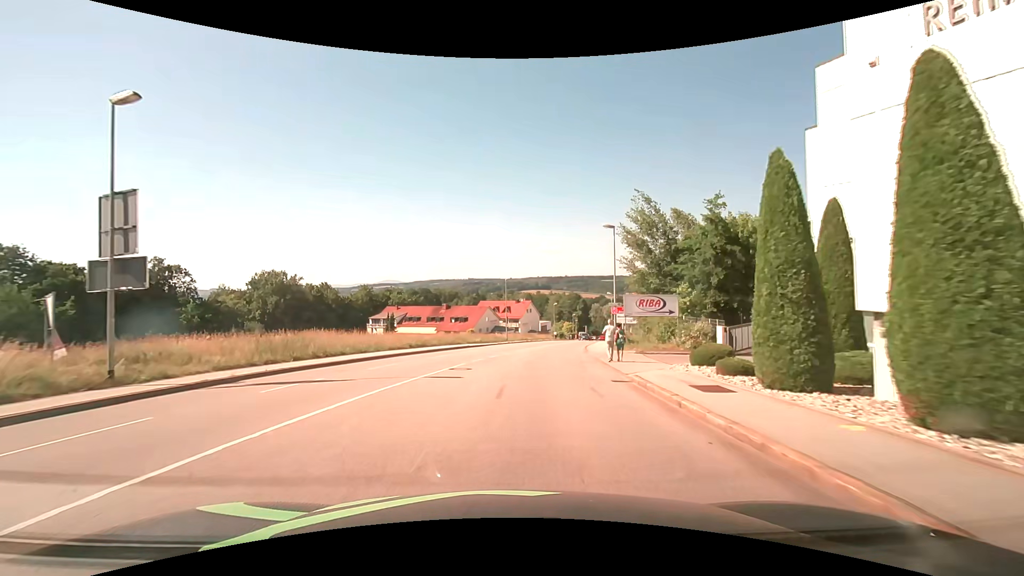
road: tertiary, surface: asphalt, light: Day
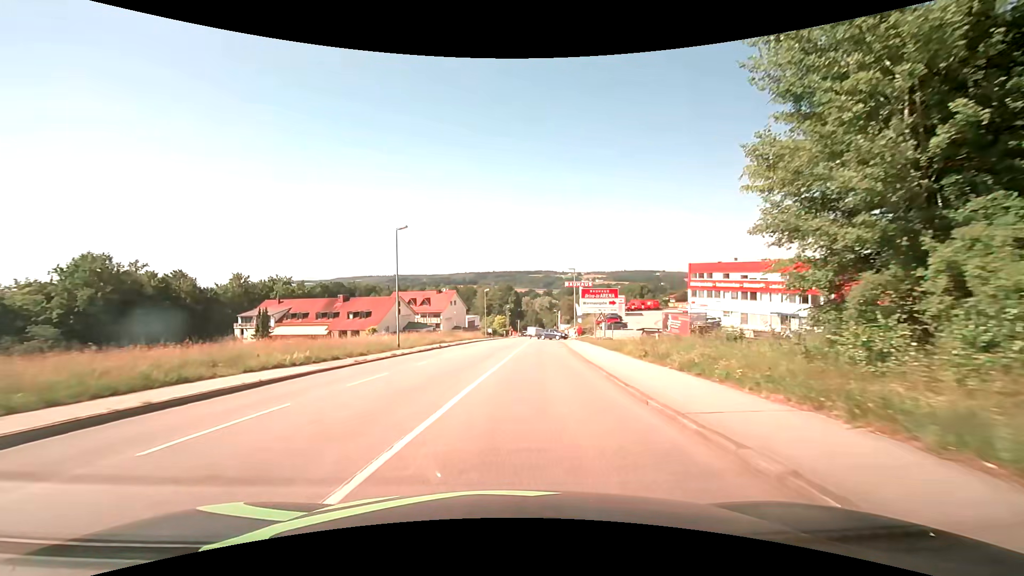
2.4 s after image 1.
(+2.2, +30.4) m; +8°
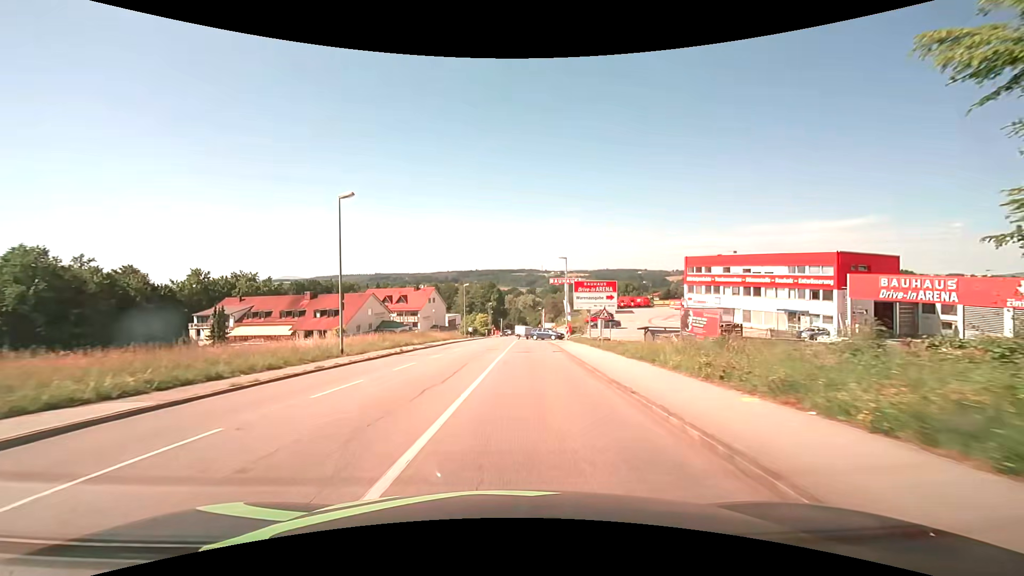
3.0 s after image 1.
(+0.2, +7.8) m; +2°
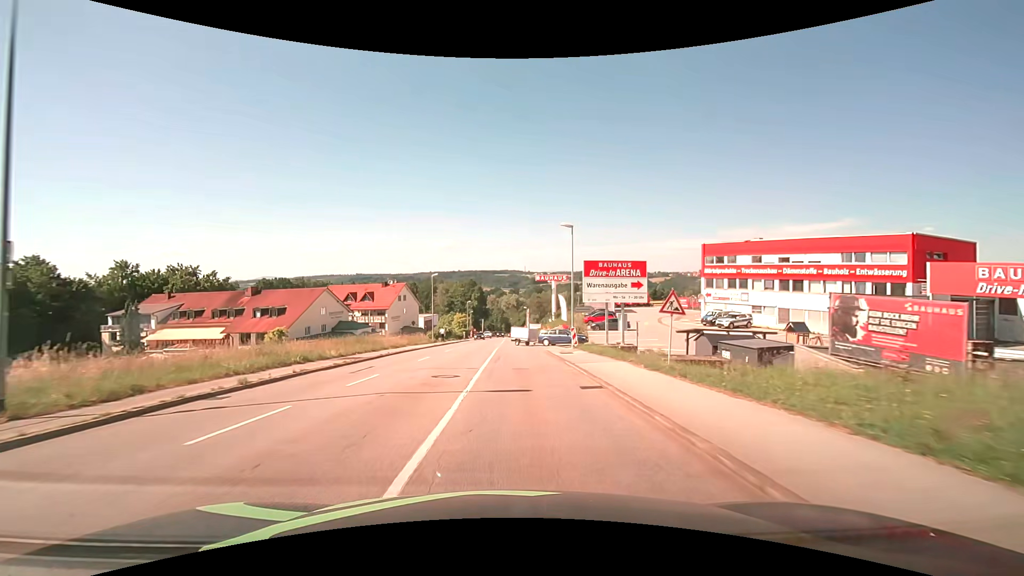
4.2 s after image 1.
(+0.4, +15.6) m; +2°
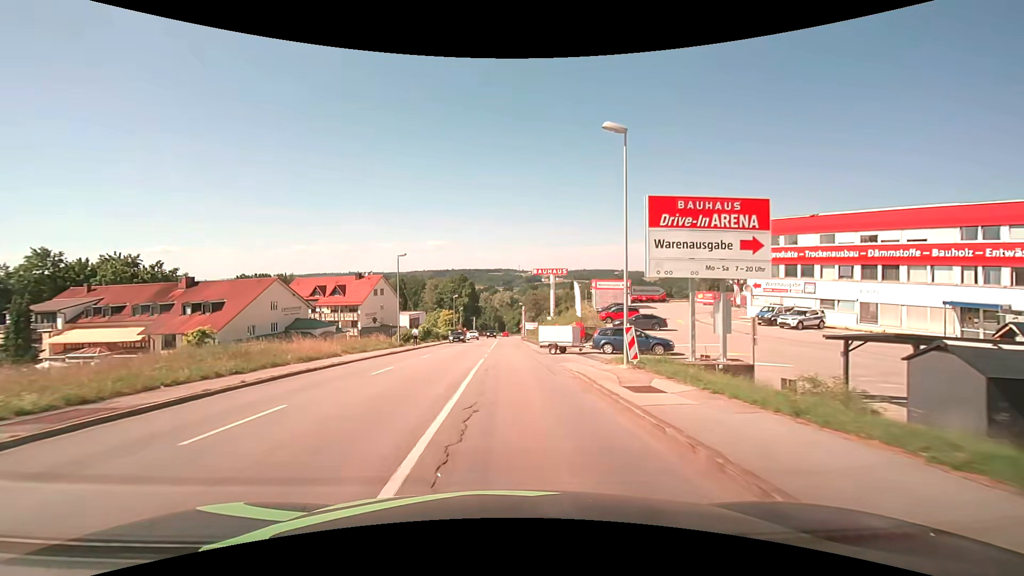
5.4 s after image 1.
(+0.1, +15.6) m; +1°
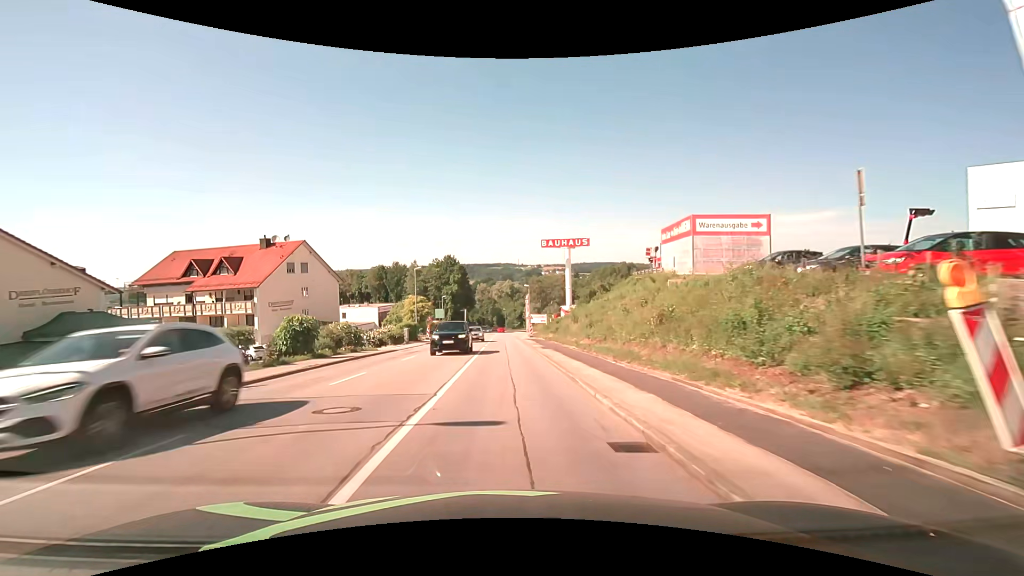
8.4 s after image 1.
(+0.1, +38.3) m; 0°
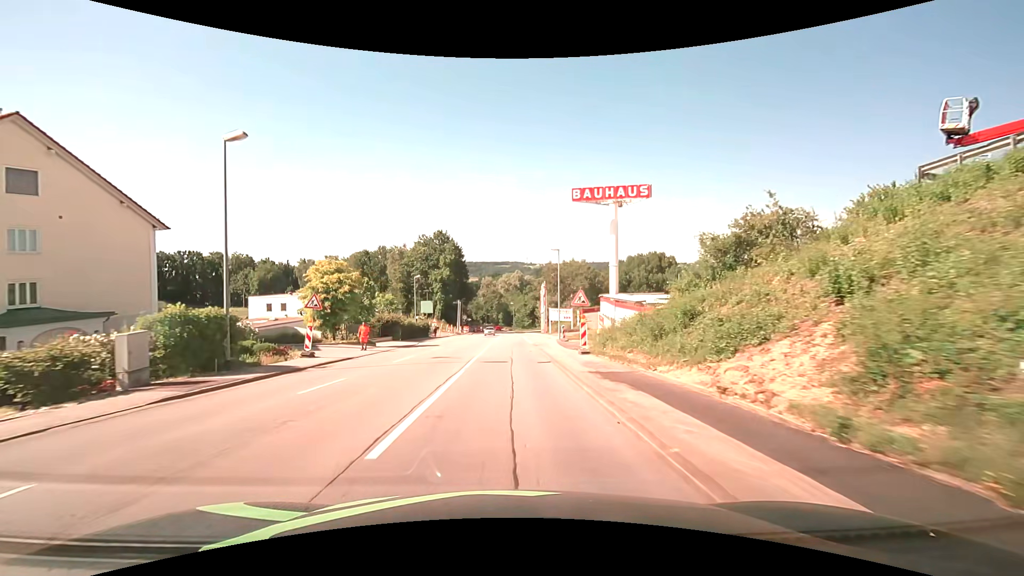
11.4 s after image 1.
(0.0, +38.0) m; -1°
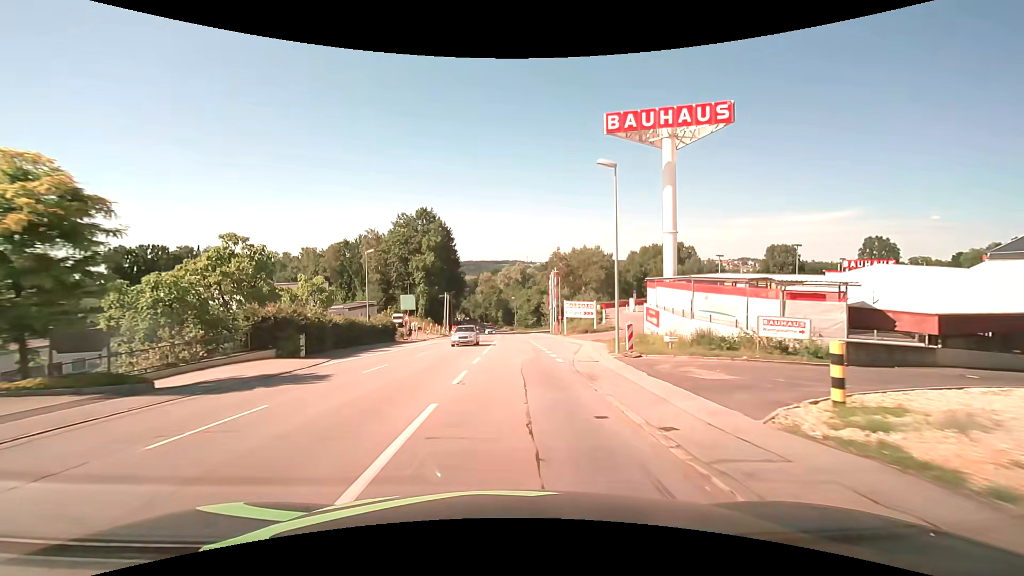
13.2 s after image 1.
(0.0, +22.8) m; 0°
(0, +10) (0, +20) (0, +30) (+1, +40) (+1, +50) (+1, +60) (+1, +70) (+1, +80) (+1, +90) (0, +100) m
